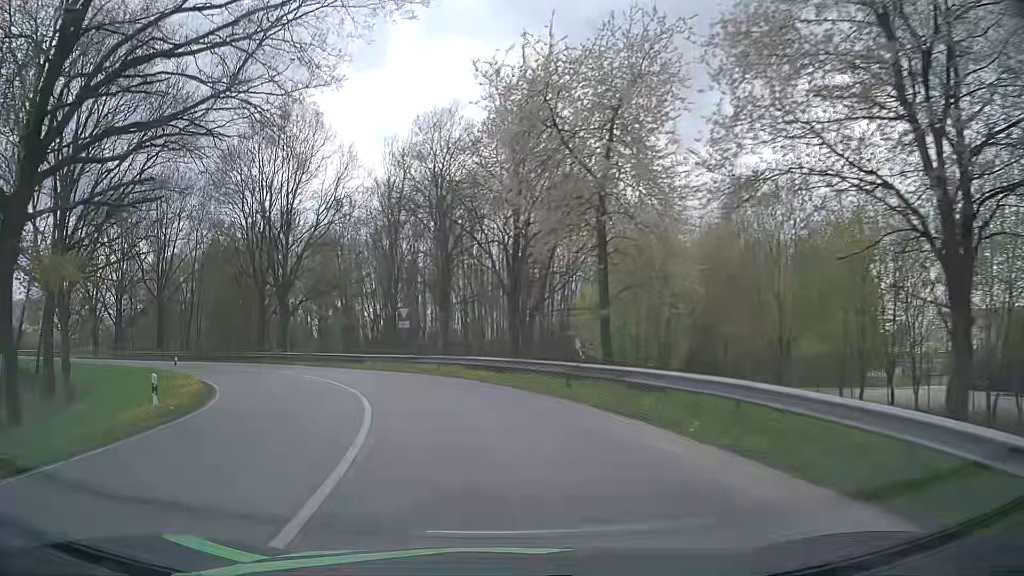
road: tertiary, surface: asphalt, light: Day
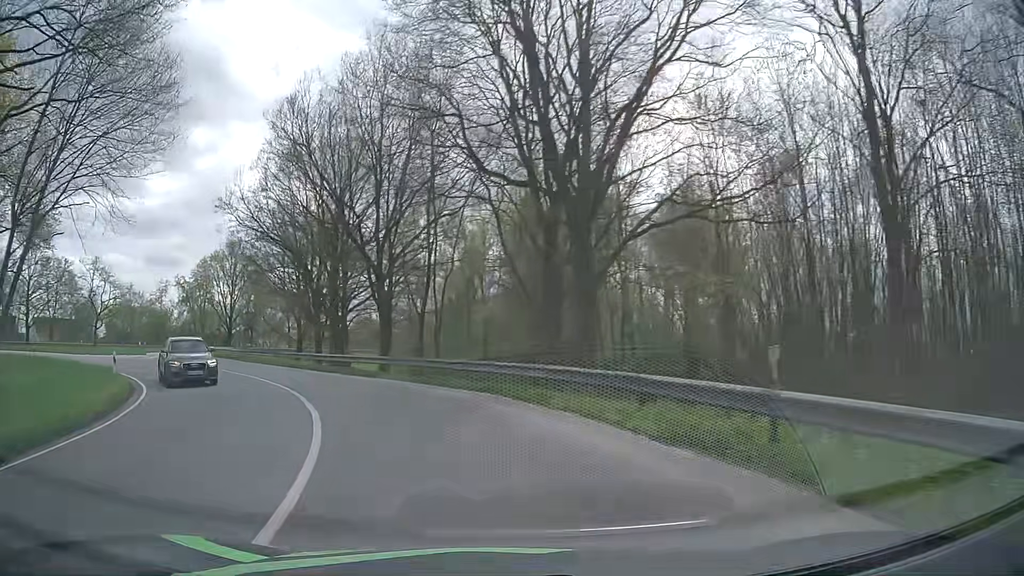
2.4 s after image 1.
(-7.9, +30.7) m; -31°
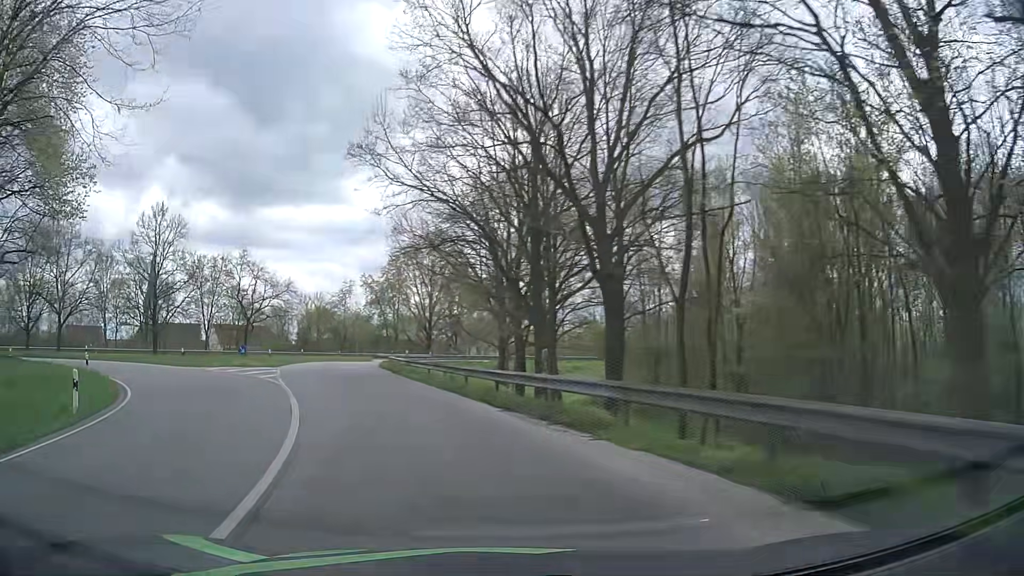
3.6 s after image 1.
(-2.6, +15.1) m; -19°
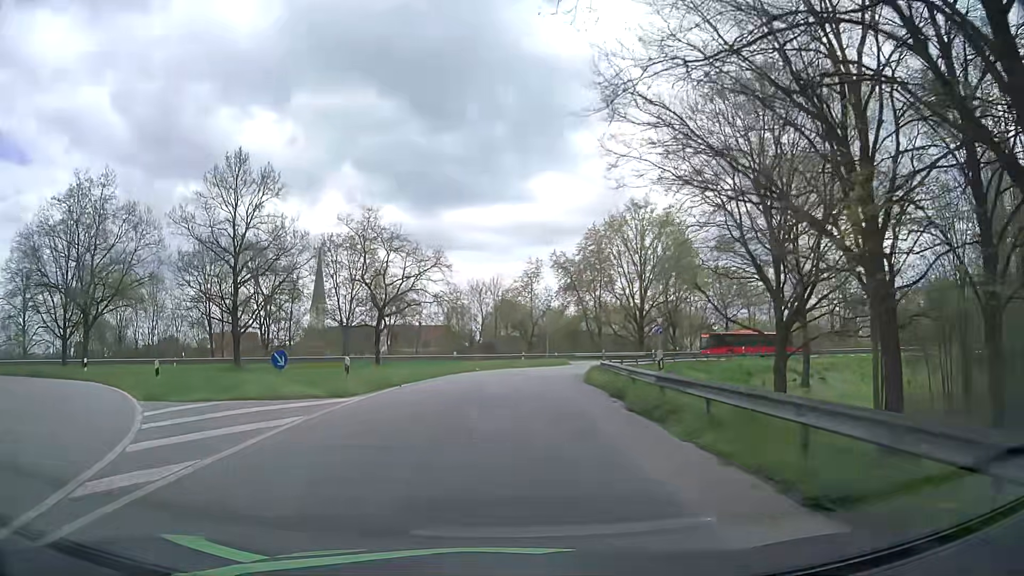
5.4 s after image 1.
(-4.3, +22.5) m; -18°
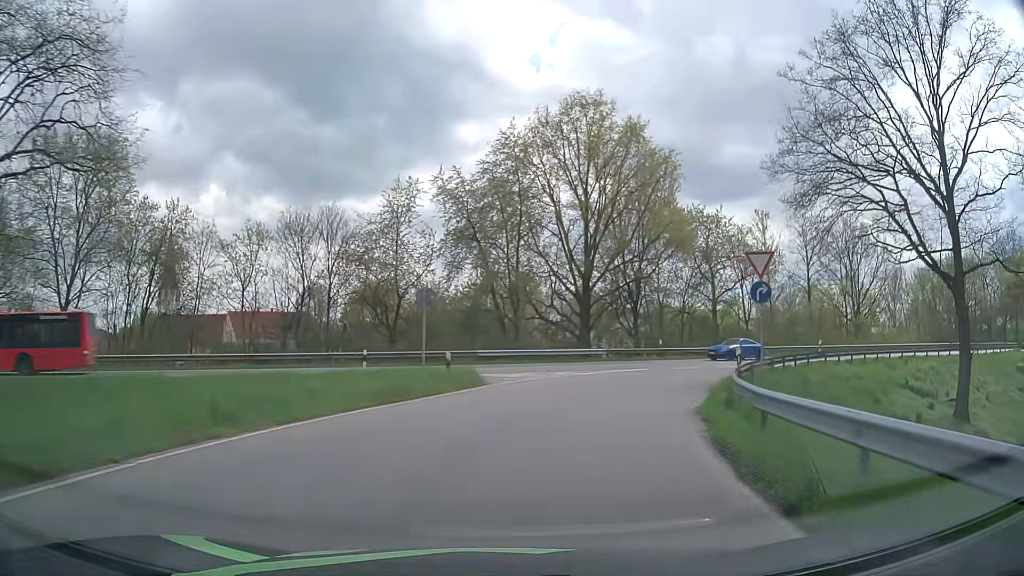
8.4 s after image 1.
(+1.8, +34.1) m; +11°
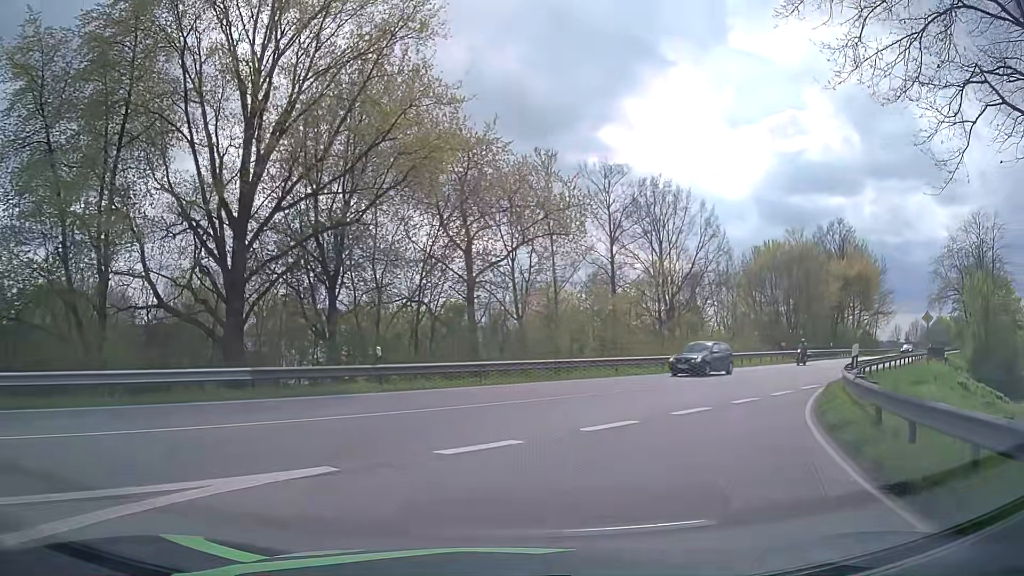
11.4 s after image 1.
(+4.1, +22.3) m; +24°
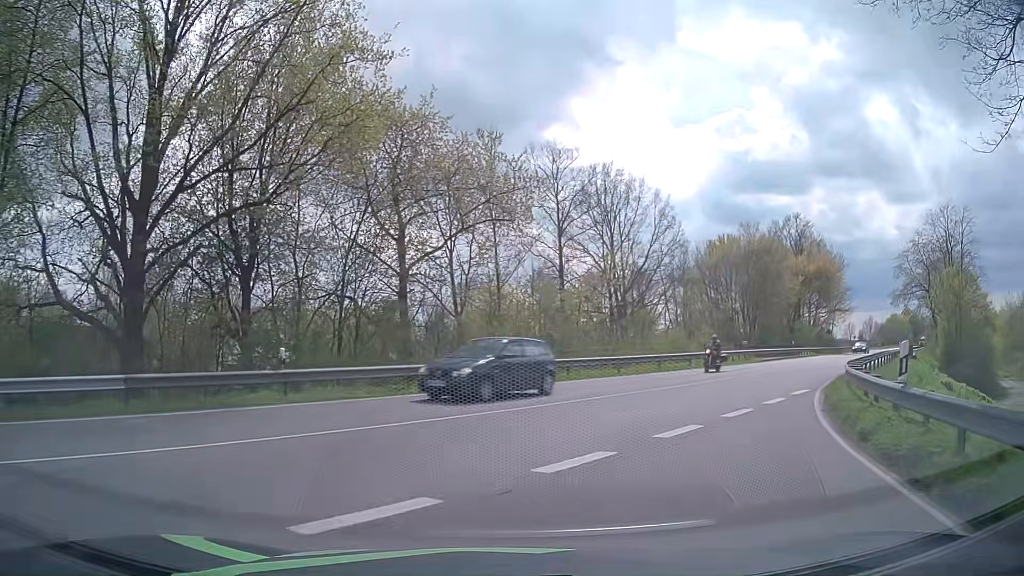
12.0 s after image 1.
(+0.2, +3.6) m; +5°
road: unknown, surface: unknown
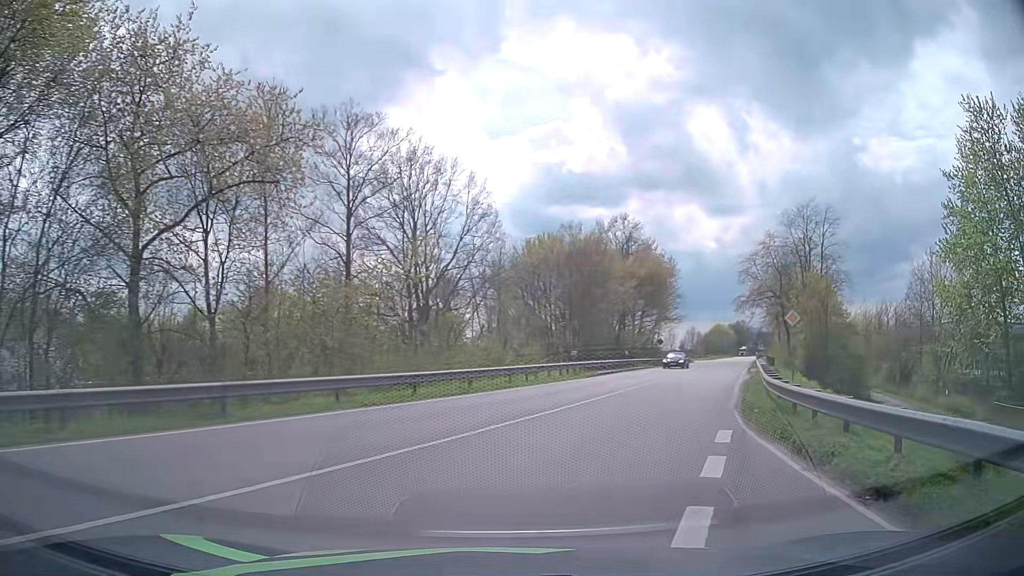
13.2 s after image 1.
(+1.1, +8.2) m; +17°
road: unclassified
(+1, +10) (+4, +20) (+7, +29) (+11, +38) (+14, +48) (+18, +57) (+21, +66) (+25, +76) (+28, +85) (+32, +94) m
